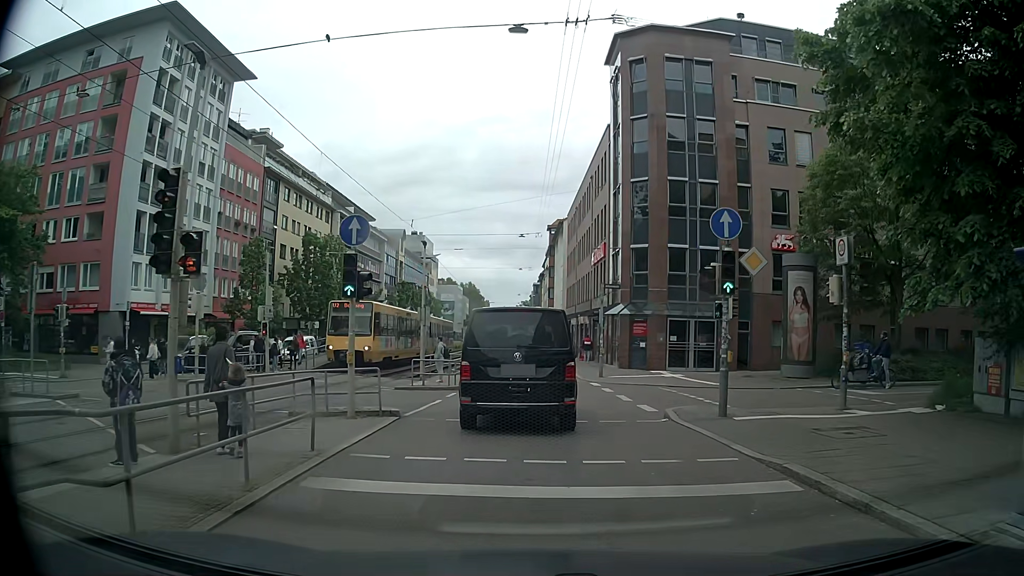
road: tertiary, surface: asphalt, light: Day
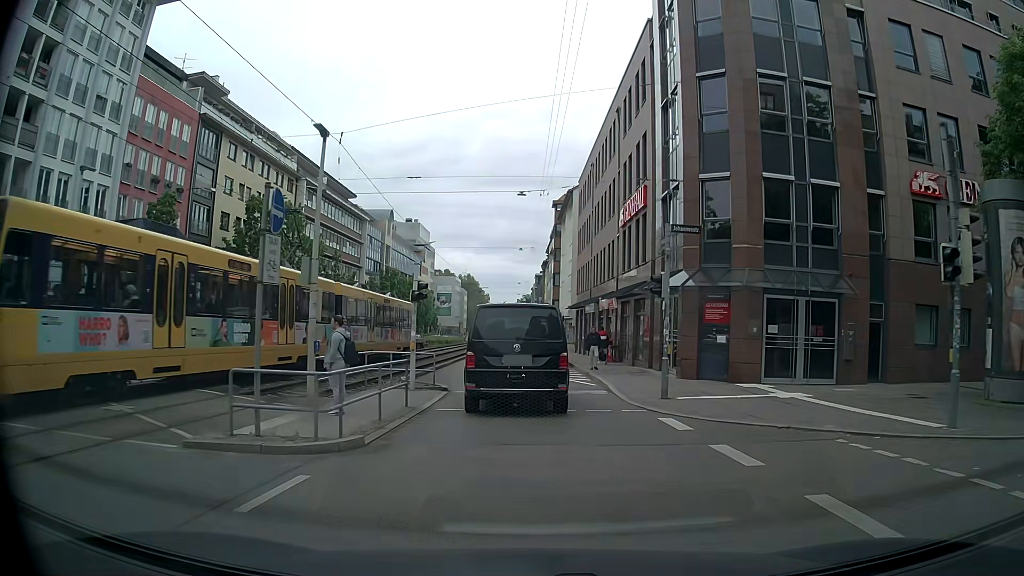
(-0.8, +13.7) m; -2°
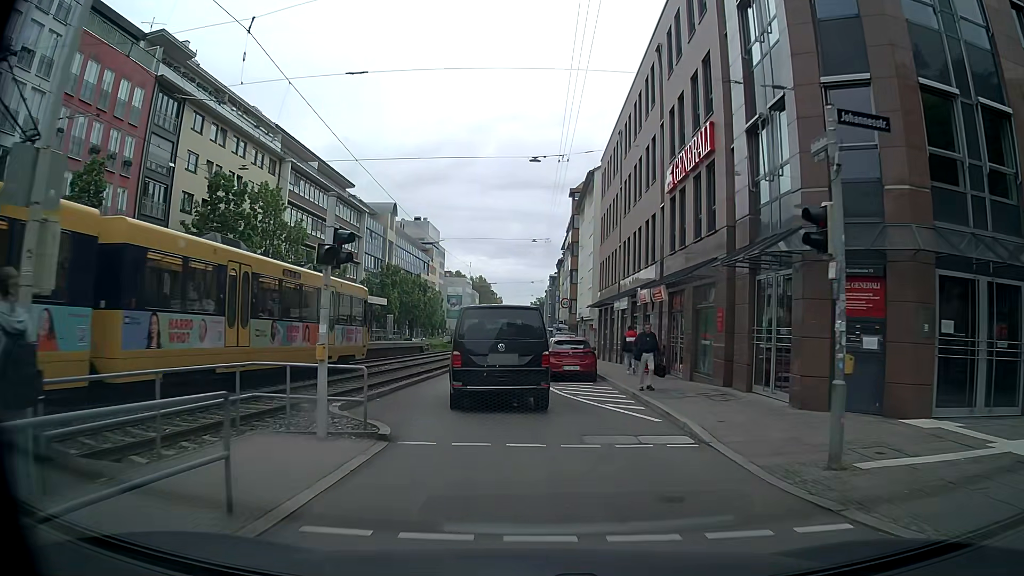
(-0.2, +8.4) m; -2°
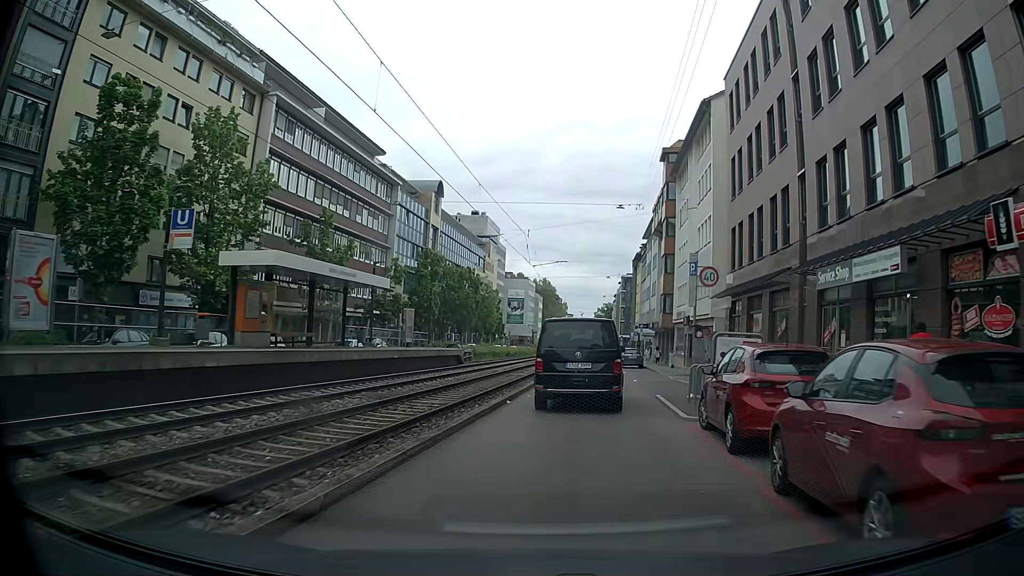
(-1.0, +18.4) m; -5°
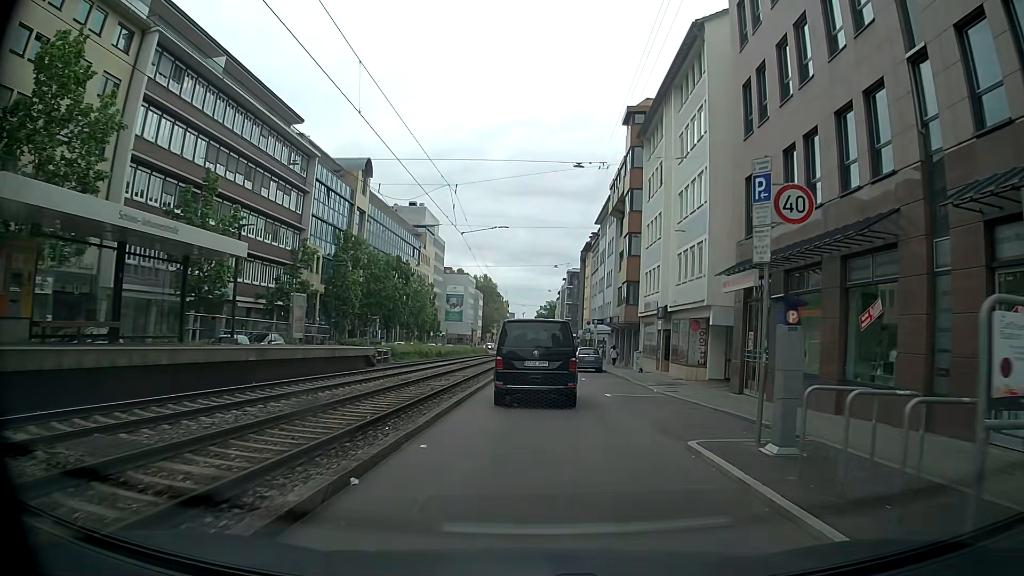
(+0.5, +9.9) m; +4°
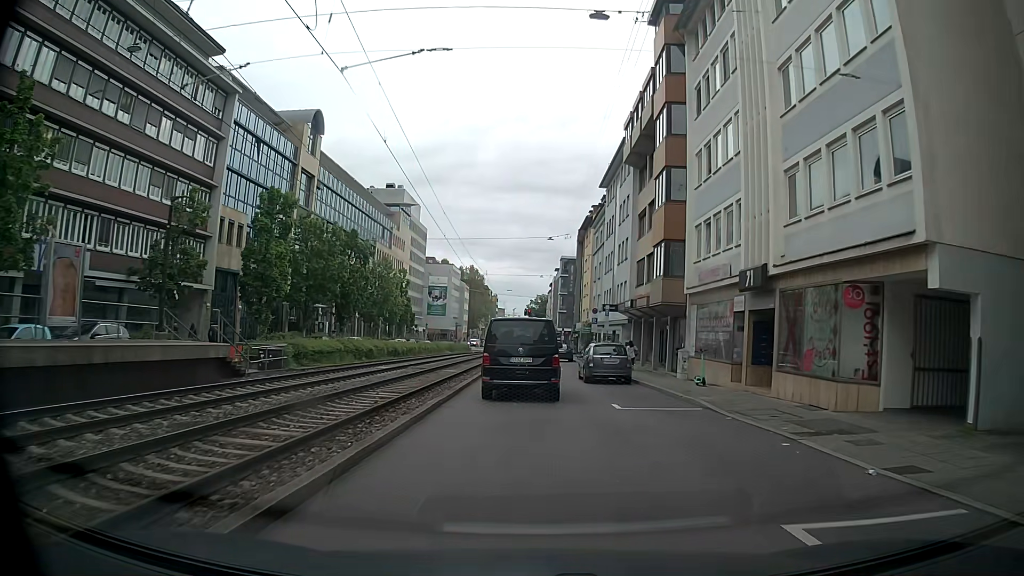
(+0.3, +15.7) m; +1°
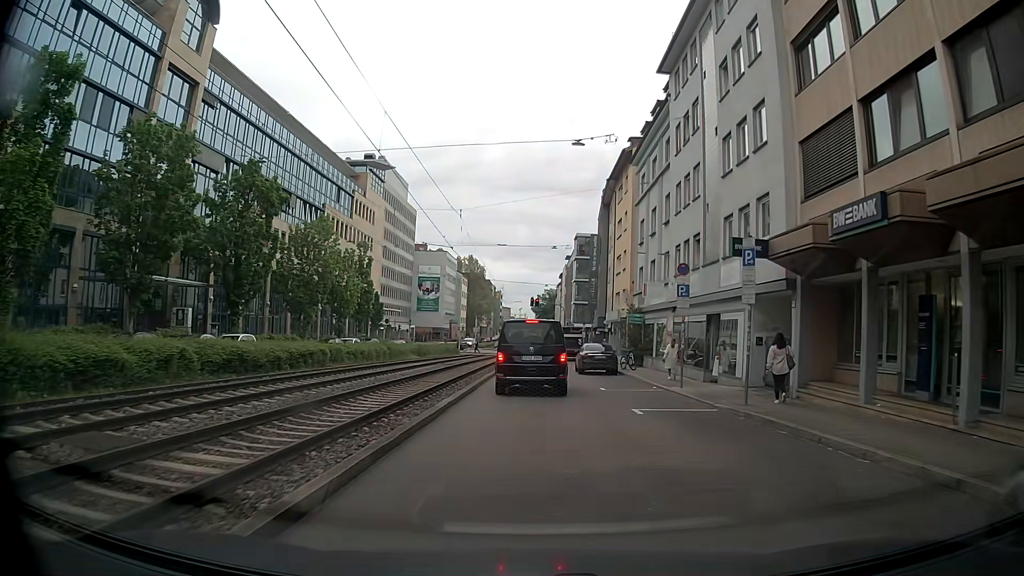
(-0.3, +25.2) m; -1°
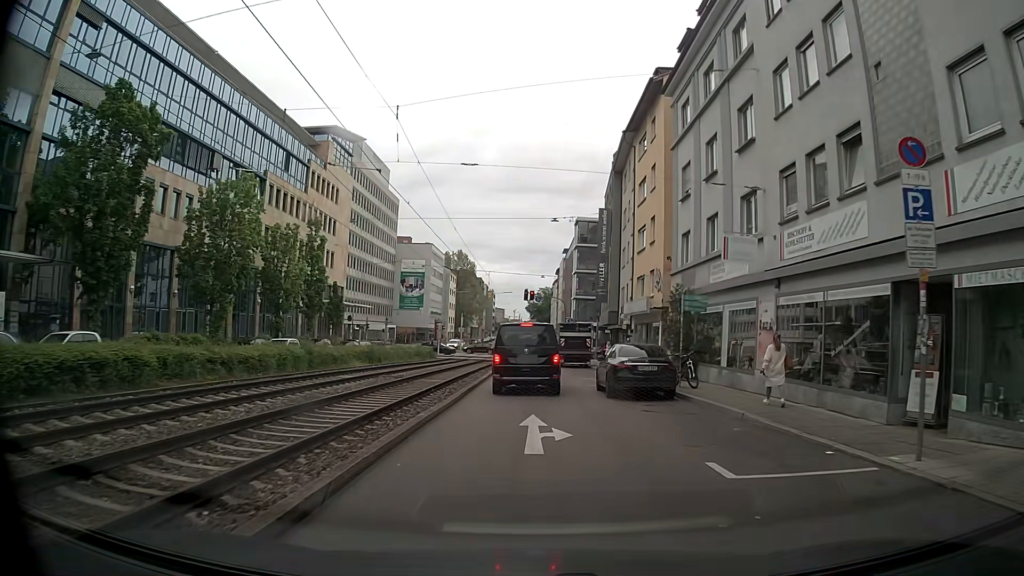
(+0.1, +13.9) m; 0°
